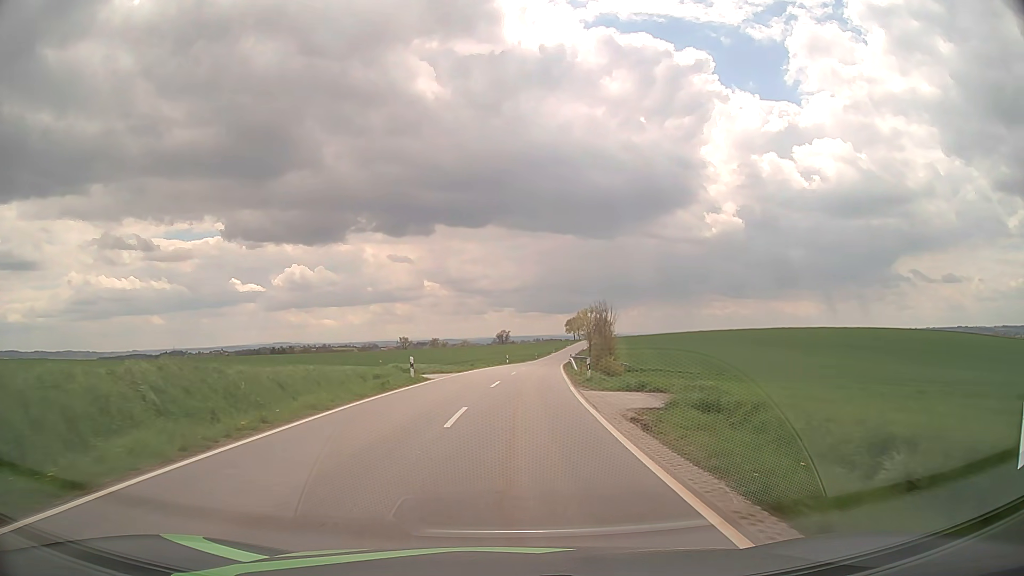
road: tertiary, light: Day
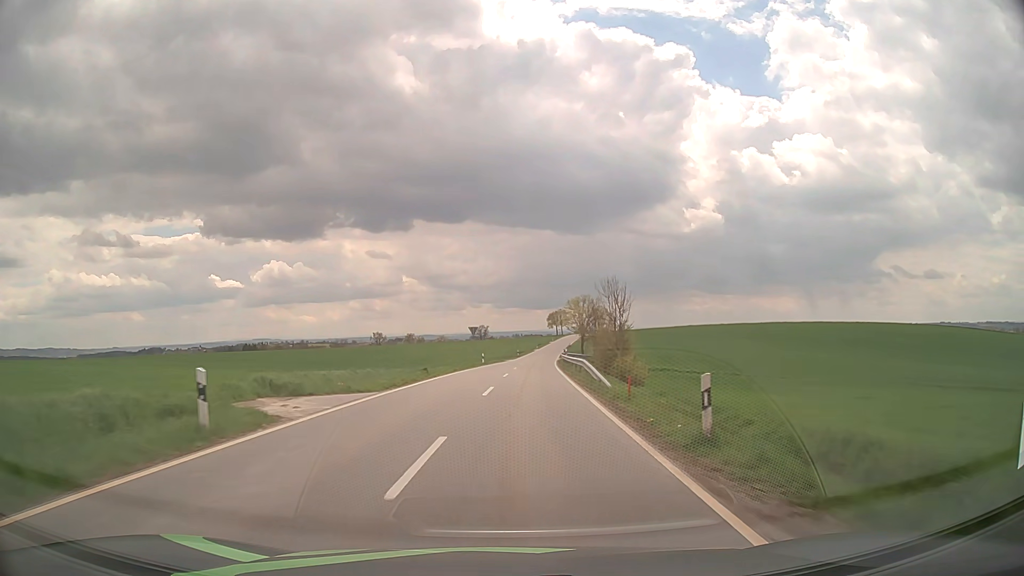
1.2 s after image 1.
(+0.3, +17.9) m; +2°
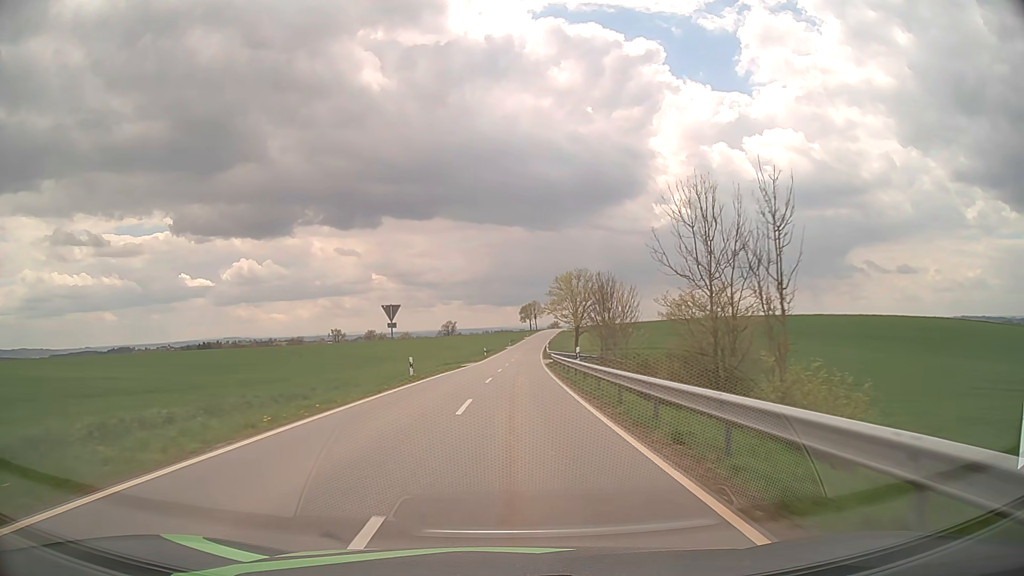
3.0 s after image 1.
(+0.7, +29.0) m; +2°
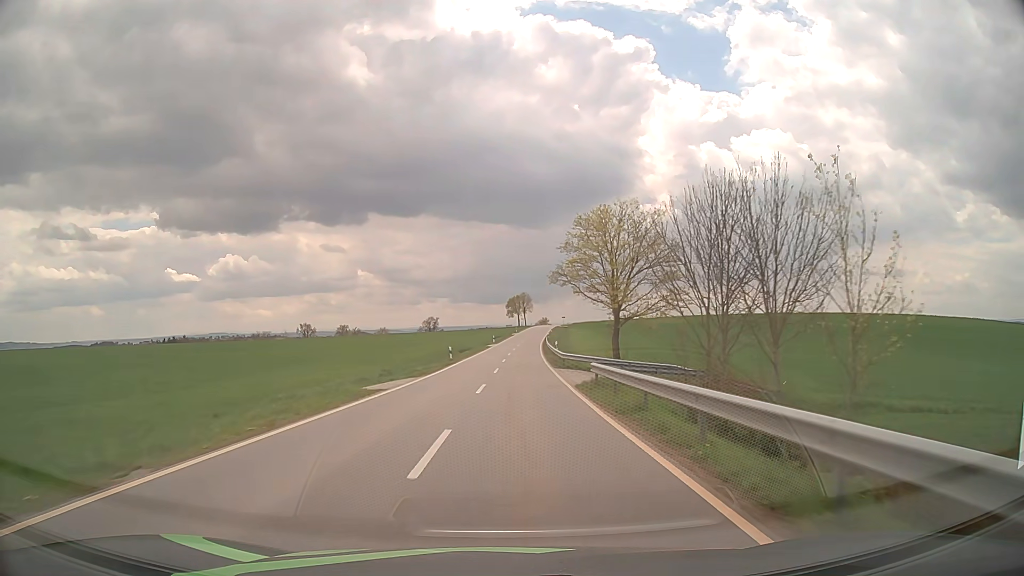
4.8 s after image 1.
(+0.3, +31.2) m; +1°
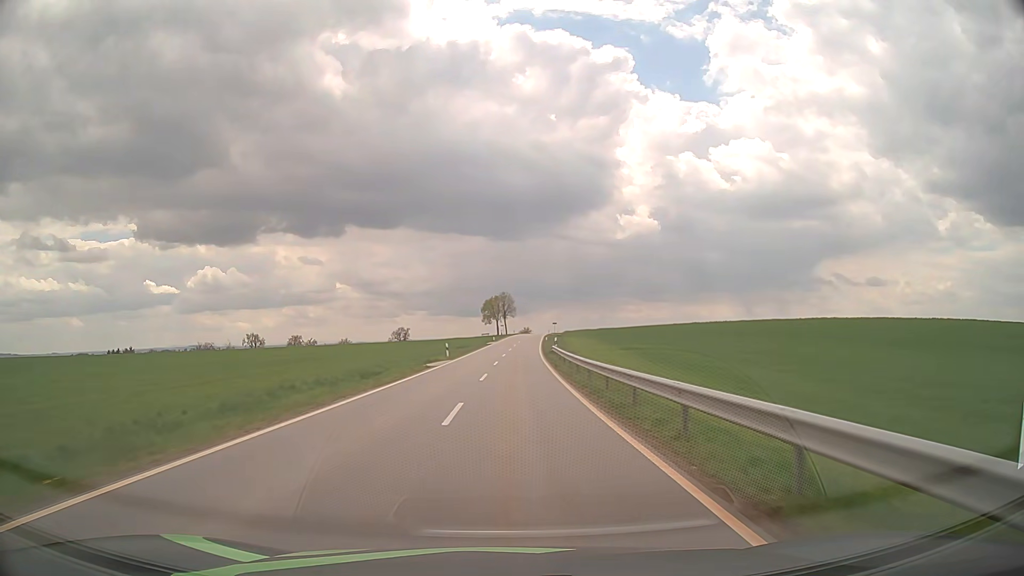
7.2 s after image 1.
(+0.9, +44.6) m; +2°
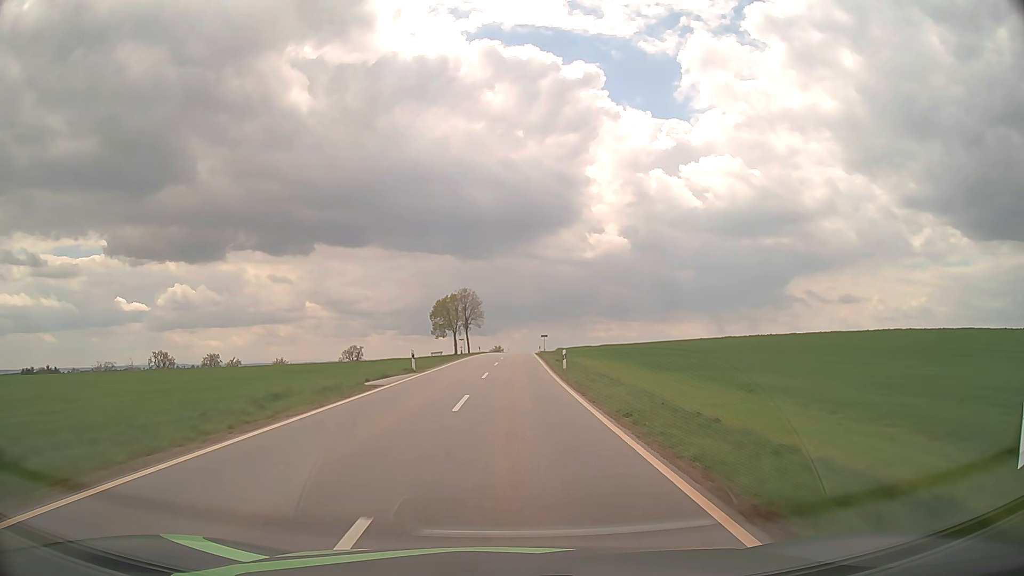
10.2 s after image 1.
(+1.1, +58.7) m; +2°
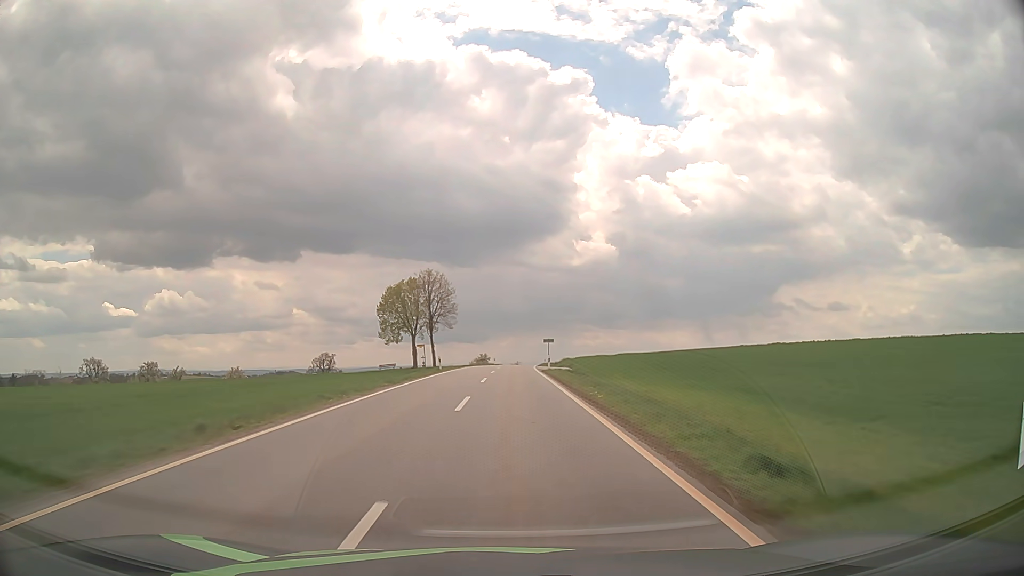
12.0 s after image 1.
(+0.4, +36.0) m; +1°
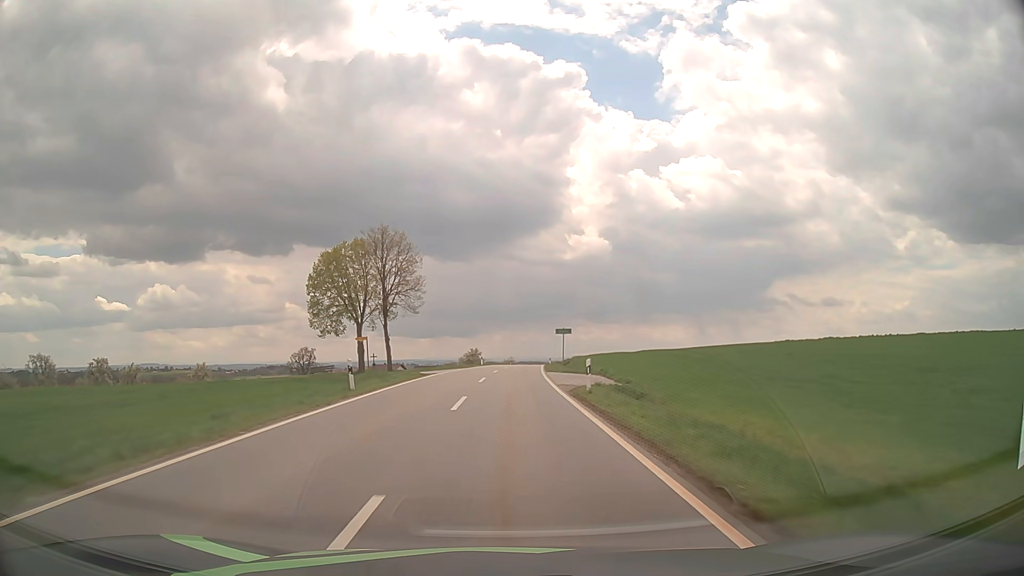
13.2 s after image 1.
(+0.1, +24.2) m; +1°
(0, +10) (0, +20) (0, +30) (0, +40) (+1, +50) (+1, +60) (+2, +70) (+3, +80) (+3, +90) (+4, +100) m
